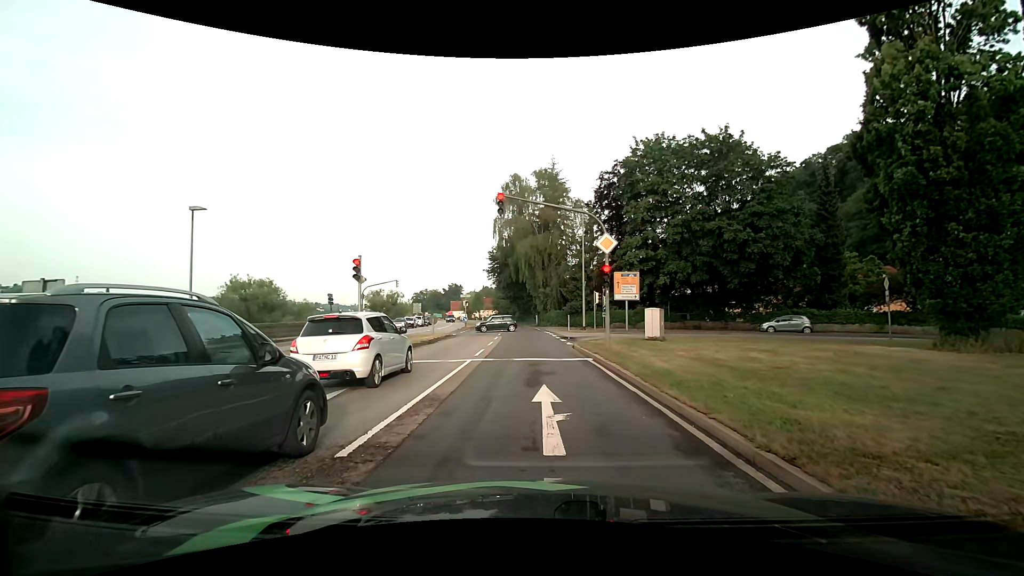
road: primary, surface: asphalt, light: Day
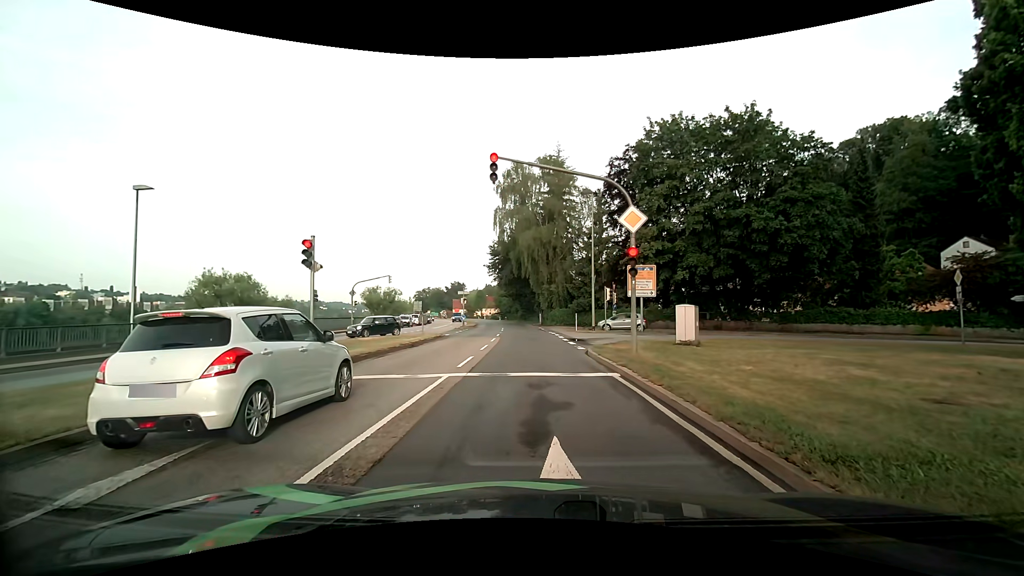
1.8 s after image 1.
(-0.1, +4.3) m; -1°
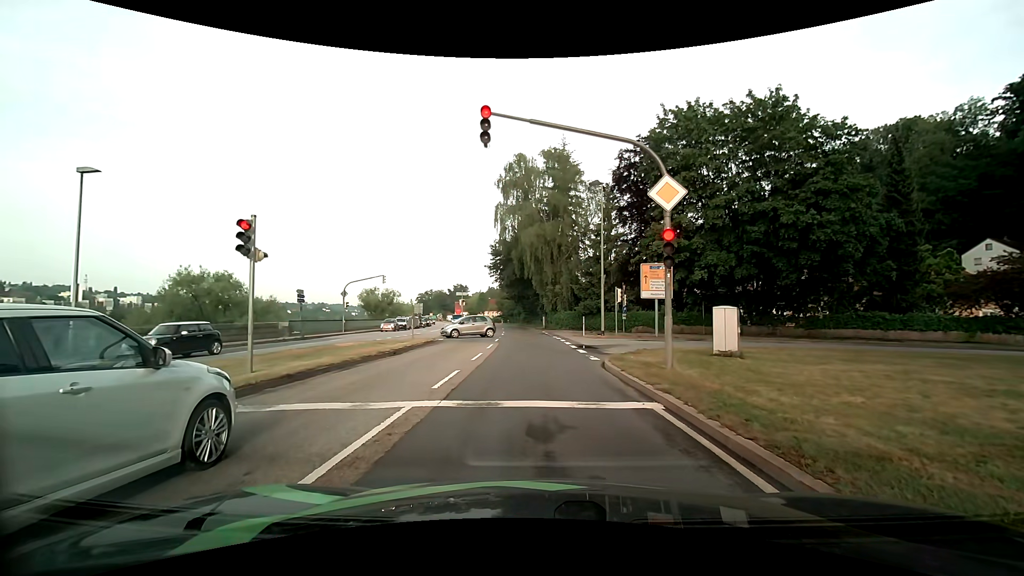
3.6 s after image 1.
(0.0, +3.3) m; -1°
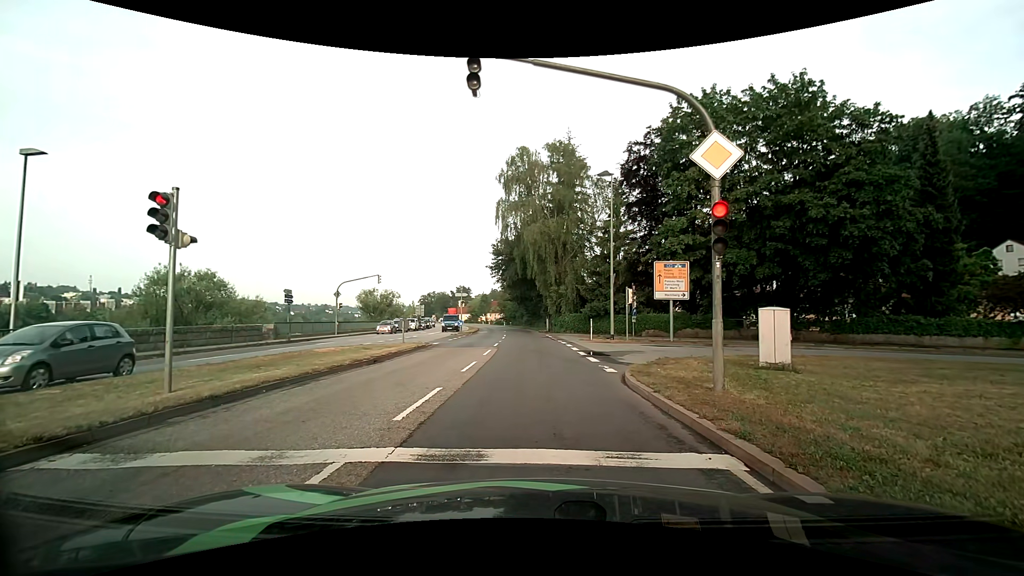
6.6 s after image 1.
(0.0, +2.6) m; +1°
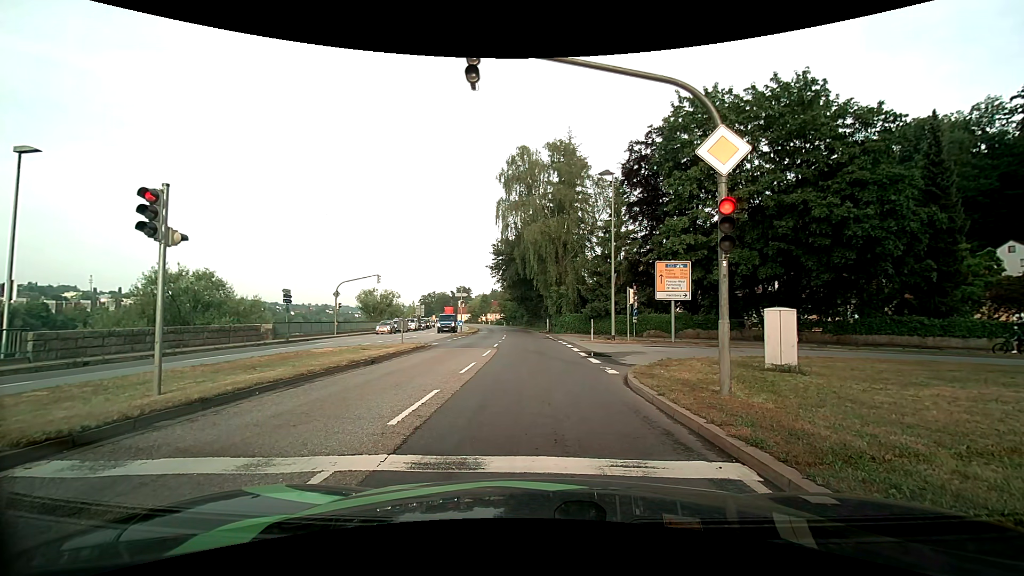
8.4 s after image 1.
(0.0, +0.3) m; 0°
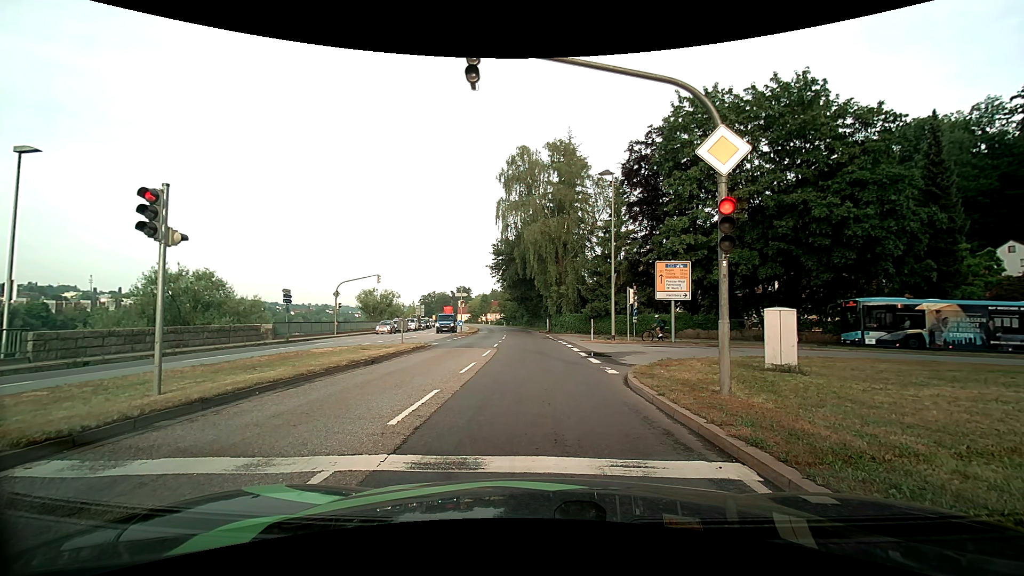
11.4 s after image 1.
(0.0, 0.0) m; 0°
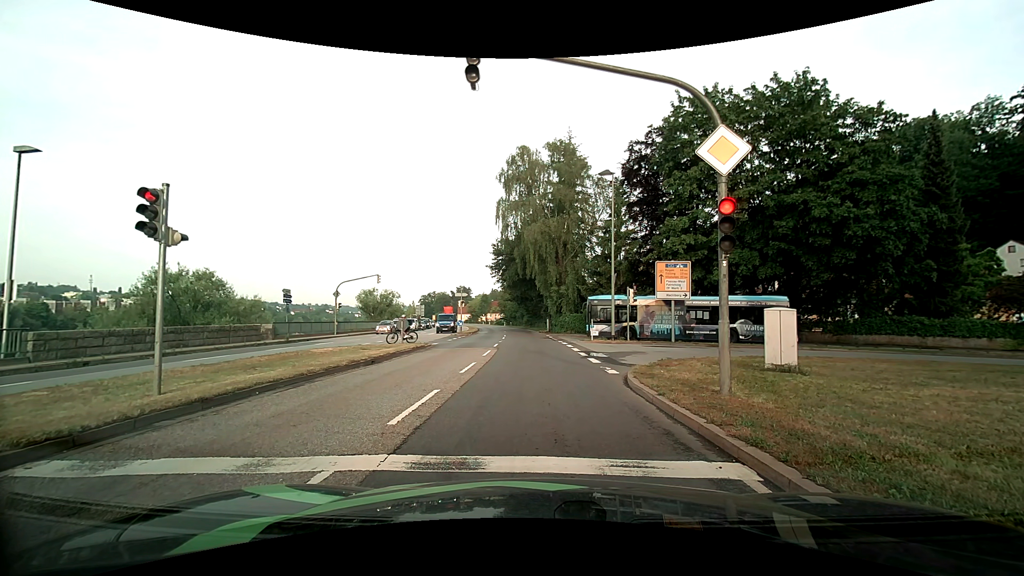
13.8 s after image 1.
(0.0, 0.0) m; 0°
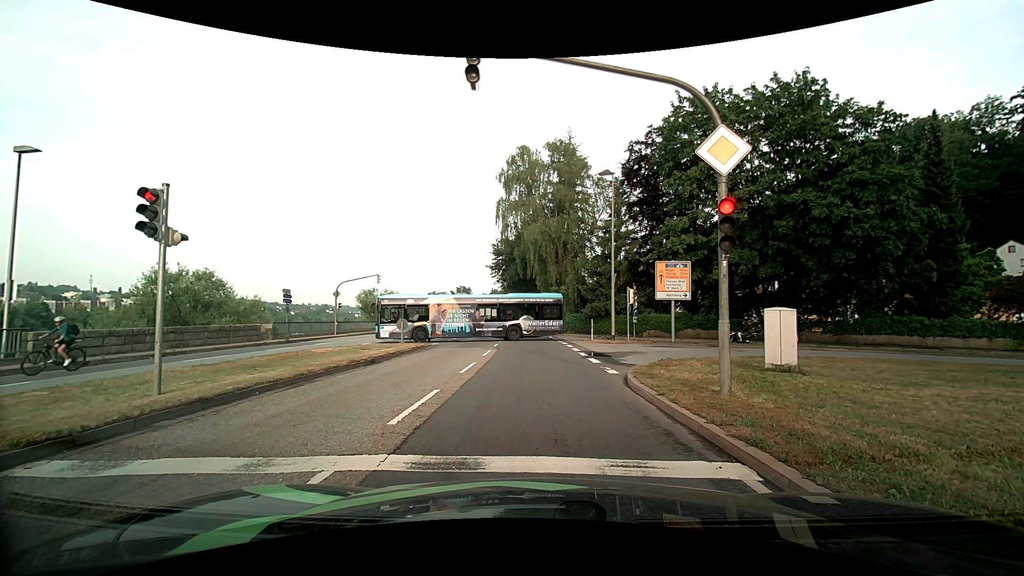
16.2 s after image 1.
(0.0, 0.0) m; 0°
(0, +10) (0, +20) (-1, +30) (-1, +40) (-2, +50) (-3, +60) (-4, +70) (-5, +80) (-6, +90) (-8, +100) m
